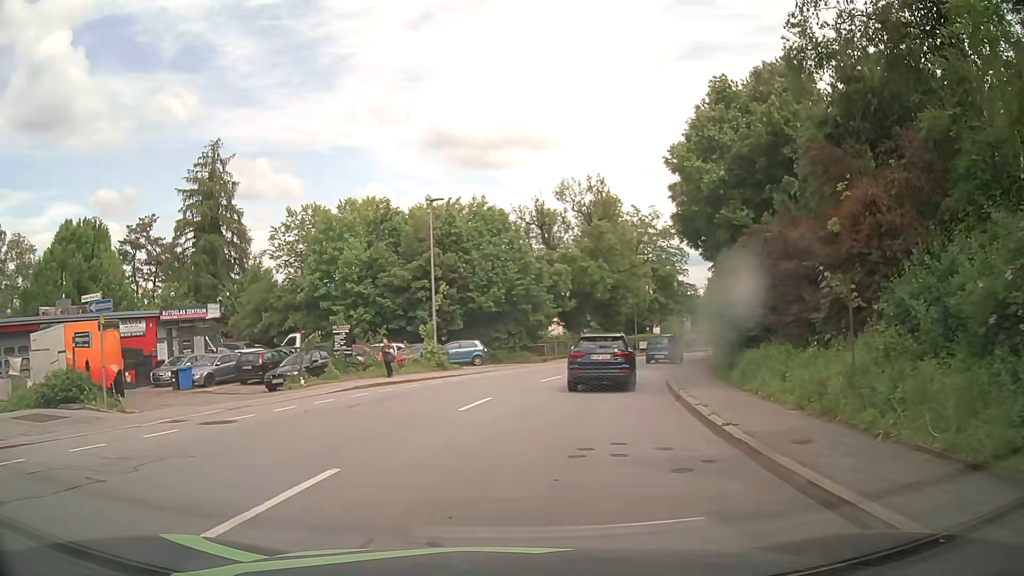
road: tertiary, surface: asphalt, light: Day
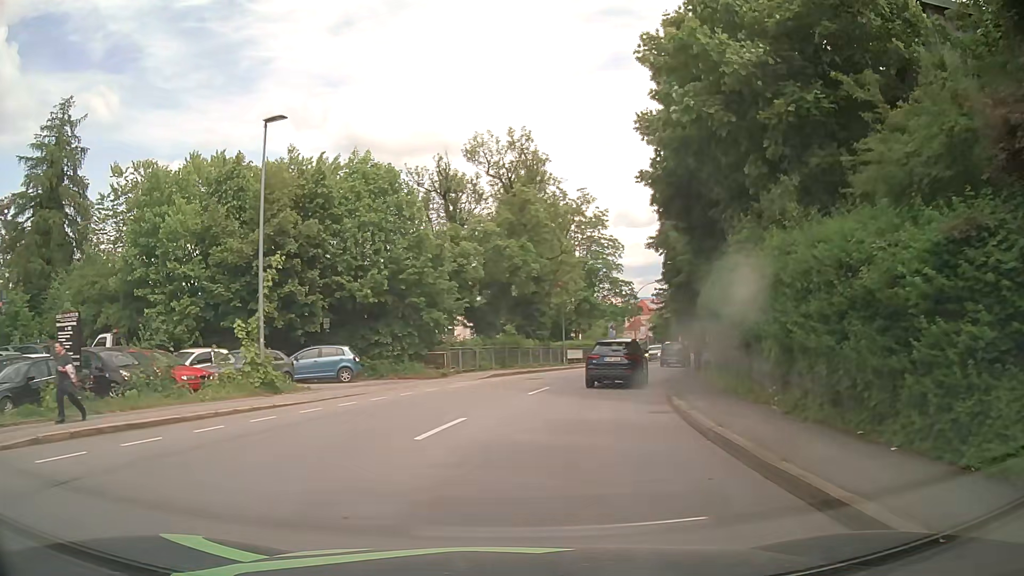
(+0.8, +13.2) m; +7°
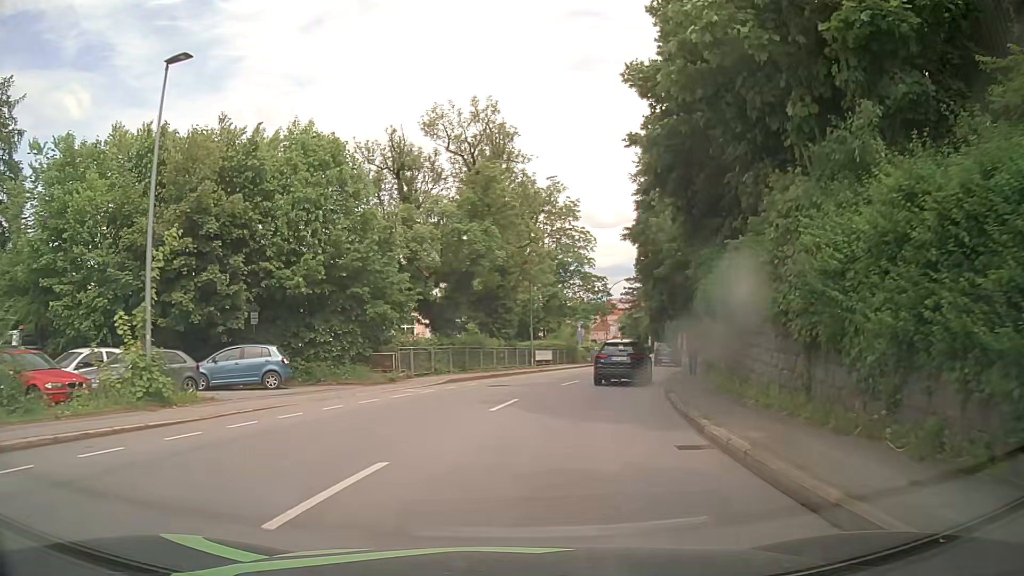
(+0.2, +5.0) m; +3°
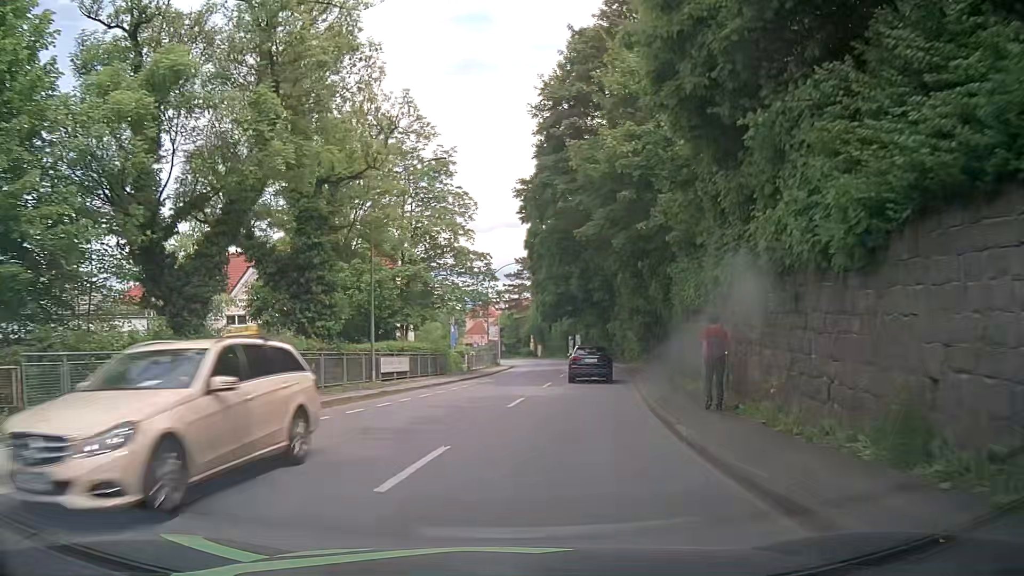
(+1.8, +17.1) m; +11°
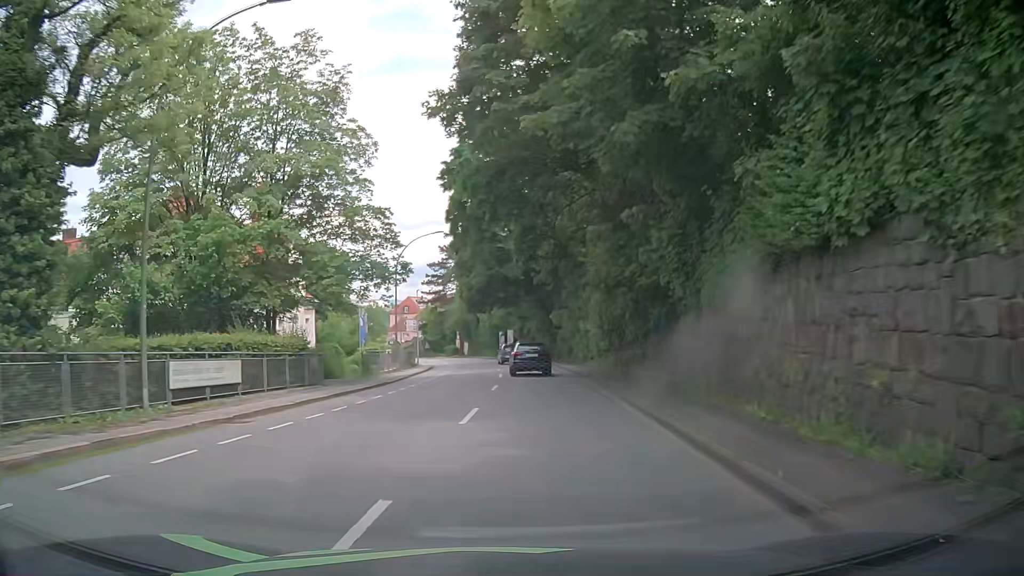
(+0.7, +13.2) m; +6°
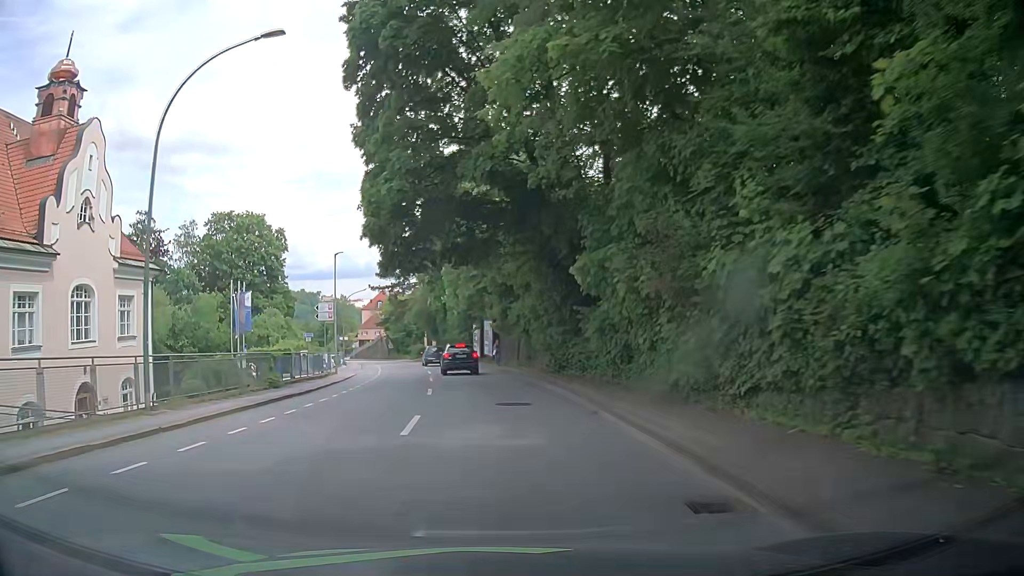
(+0.9, +28.7) m; +1°
(0, +10) (-1, +20) (-2, +30) (-3, +40) (-4, +50) (-6, +60) (-8, +69) (-11, +79) (-14, +89) (-17, +98) m
